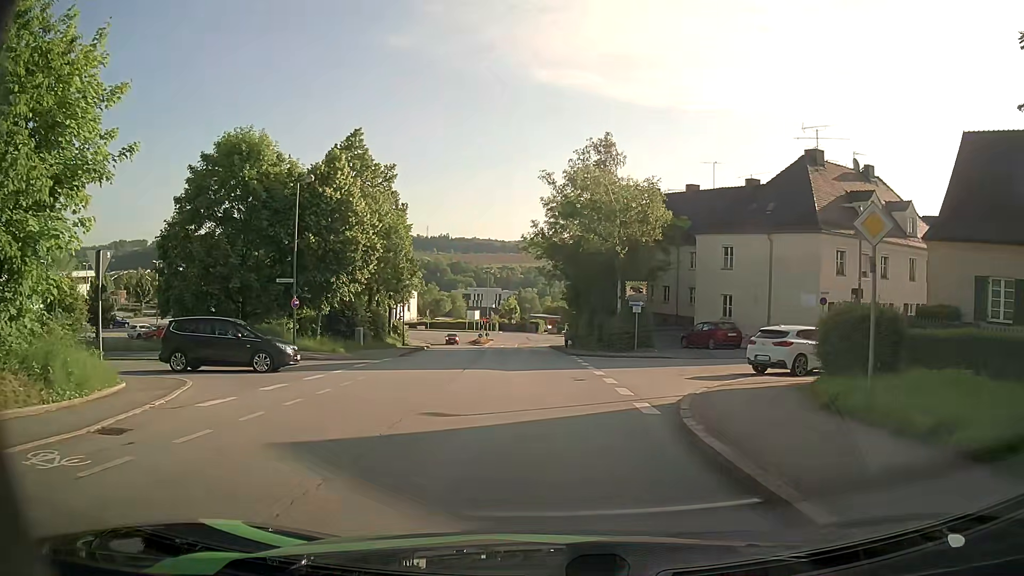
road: residential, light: Day
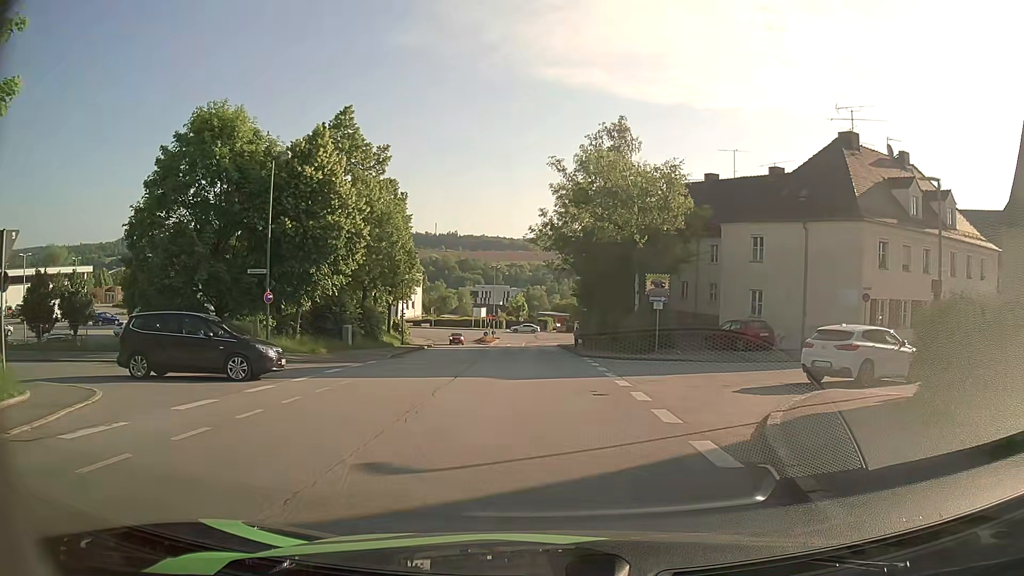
(0.0, +4.0) m; -1°
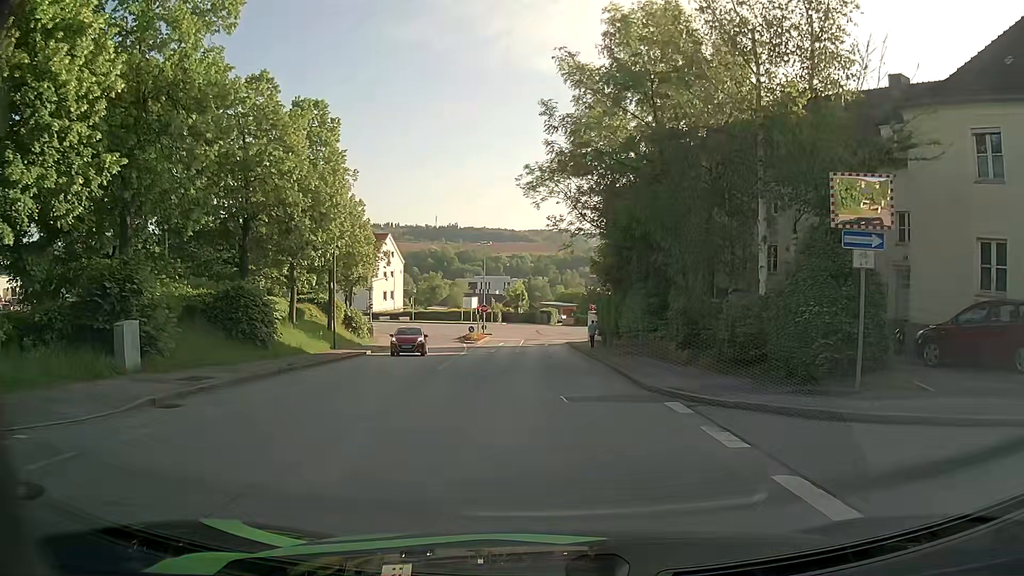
(-0.3, +20.0) m; -1°
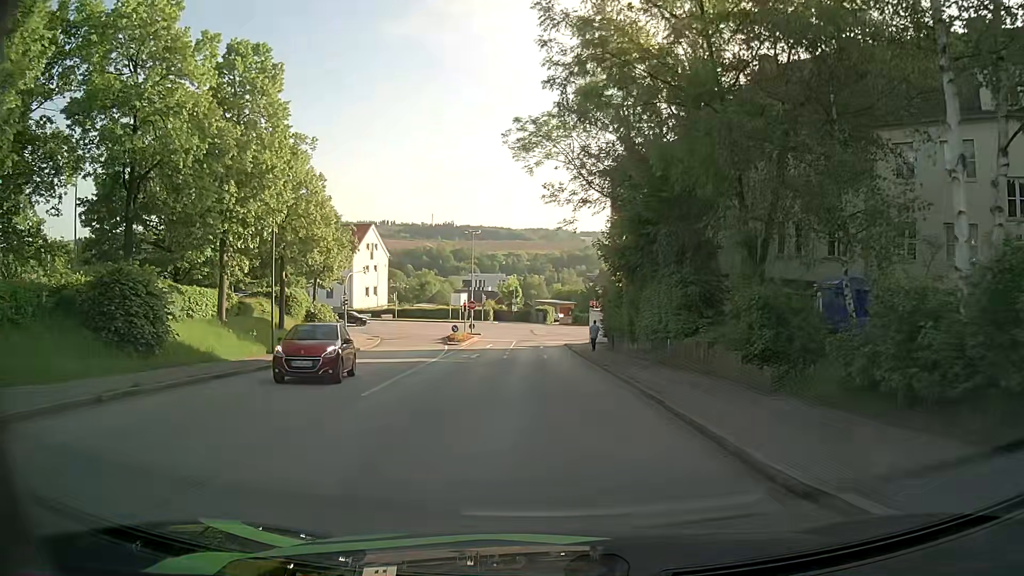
(+0.1, +8.4) m; +1°
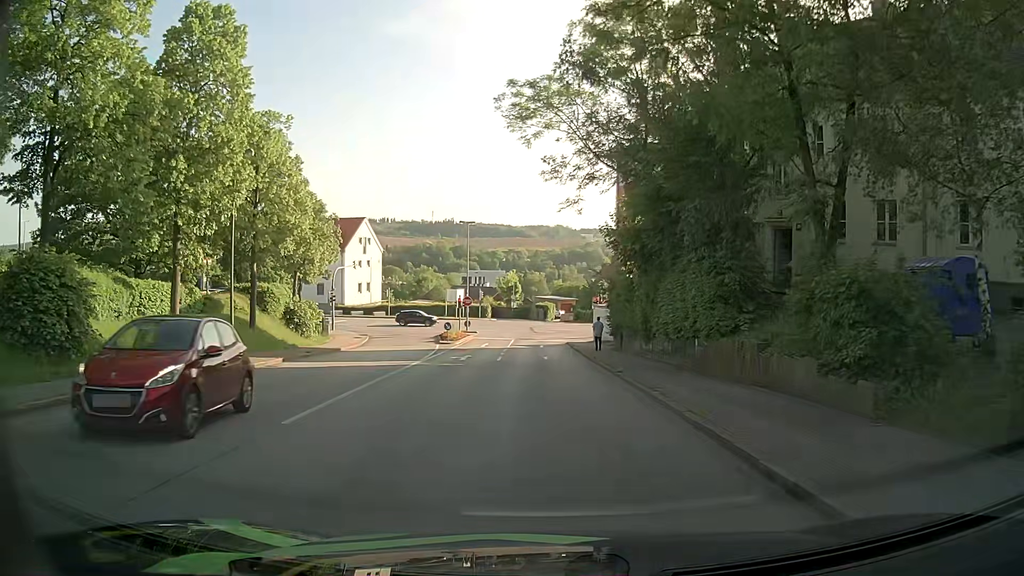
(0.0, +4.2) m; 0°
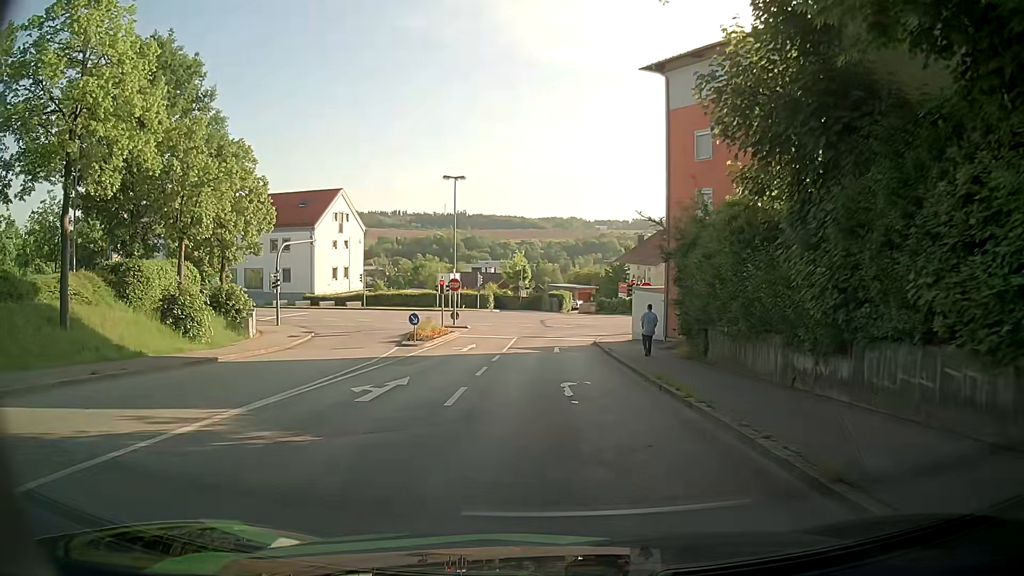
(-0.2, +16.8) m; -1°
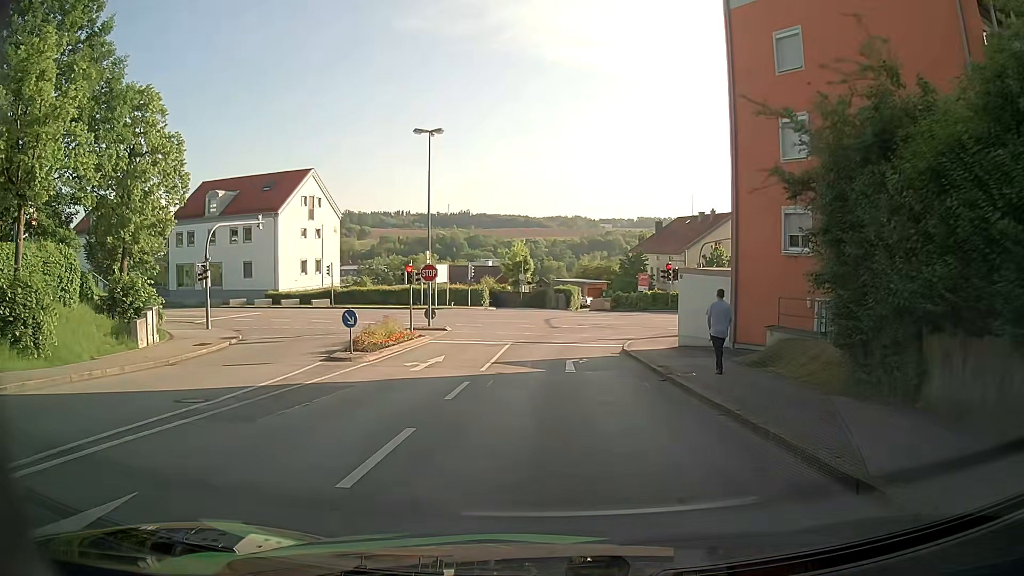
(-0.1, +11.4) m; 0°
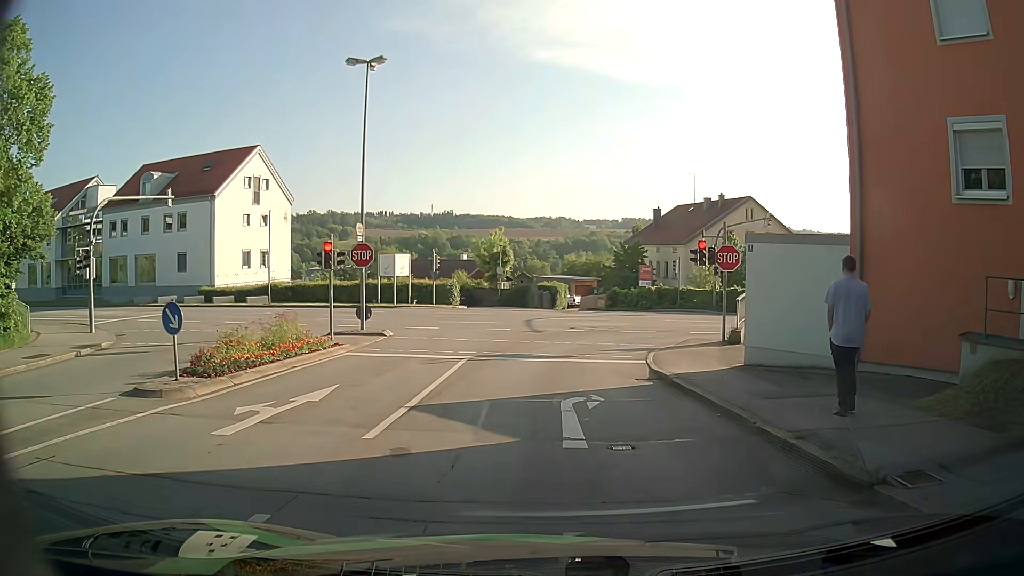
(-0.1, +9.9) m; 0°
